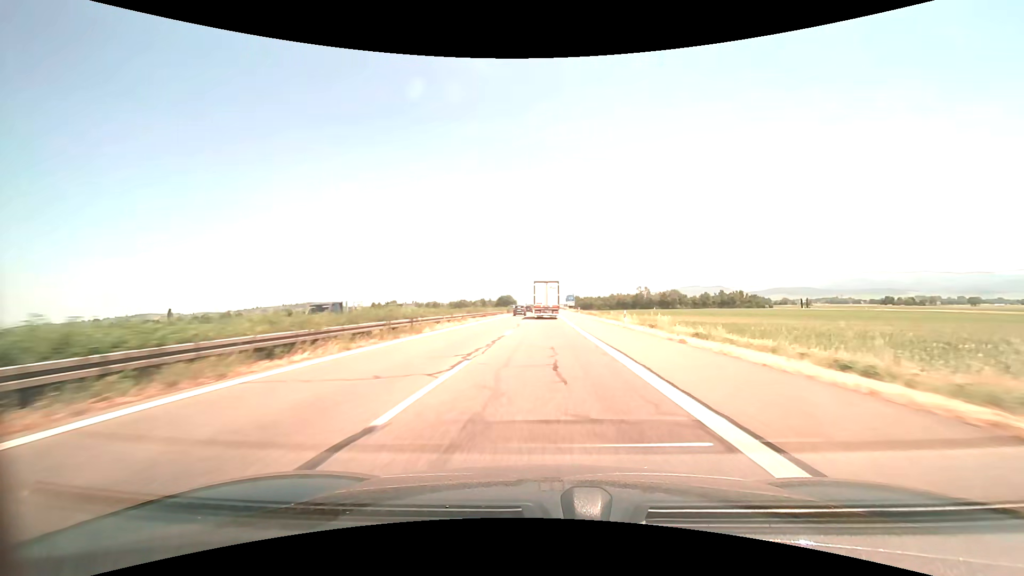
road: motorway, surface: asphalt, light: Day
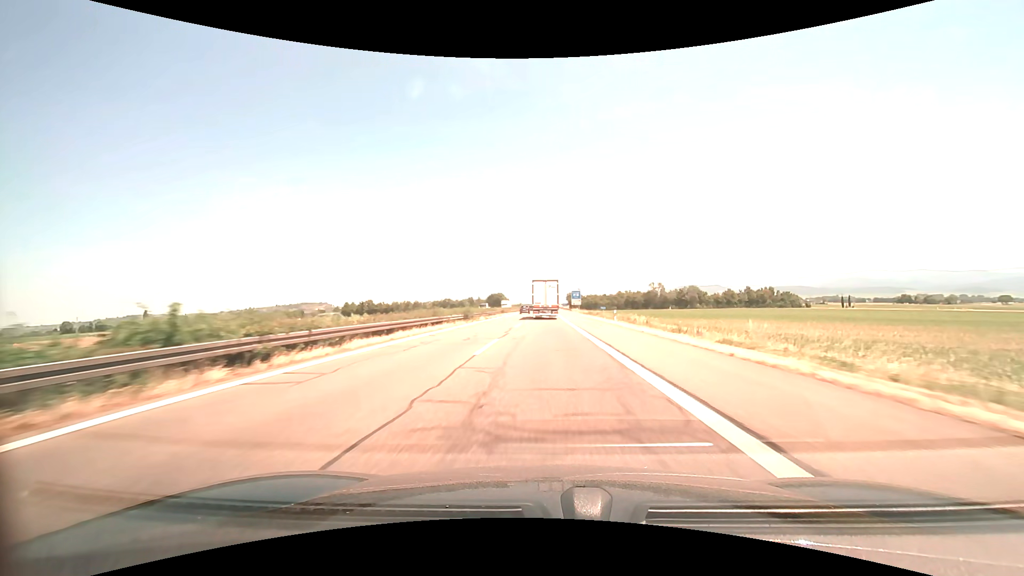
(+0.2, +45.5) m; 0°
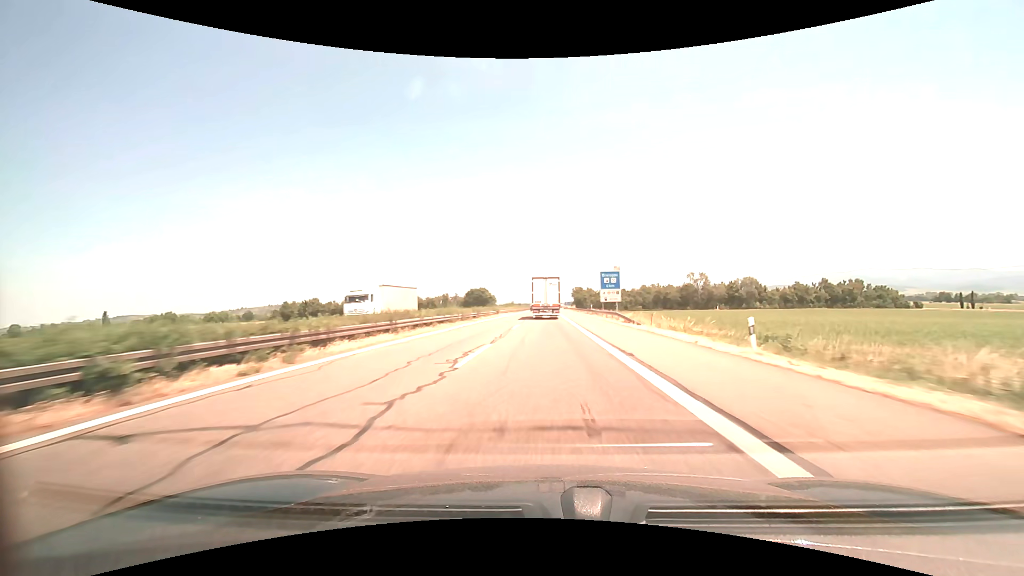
(+0.1, +75.1) m; 0°
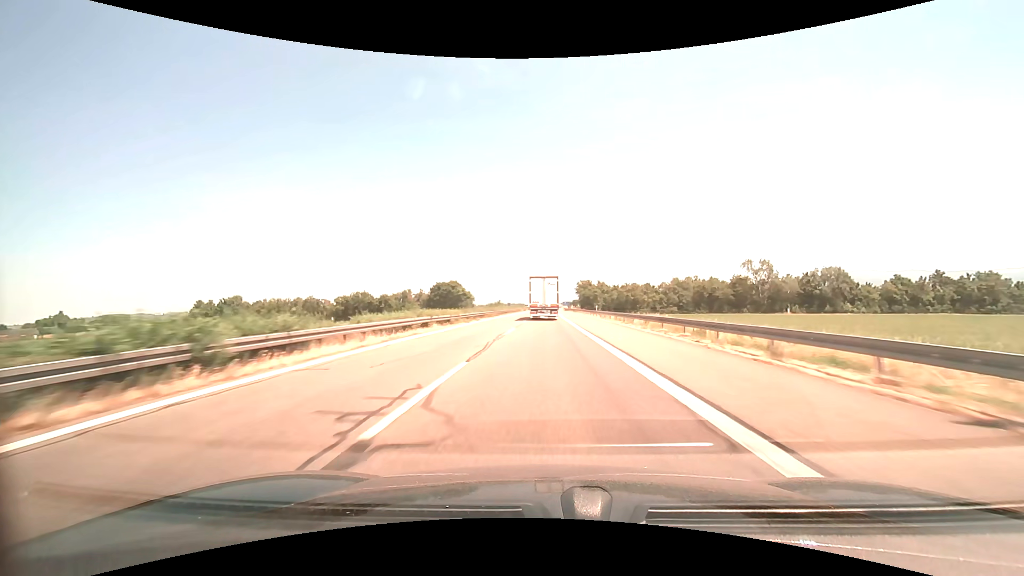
(+0.2, +59.2) m; +1°
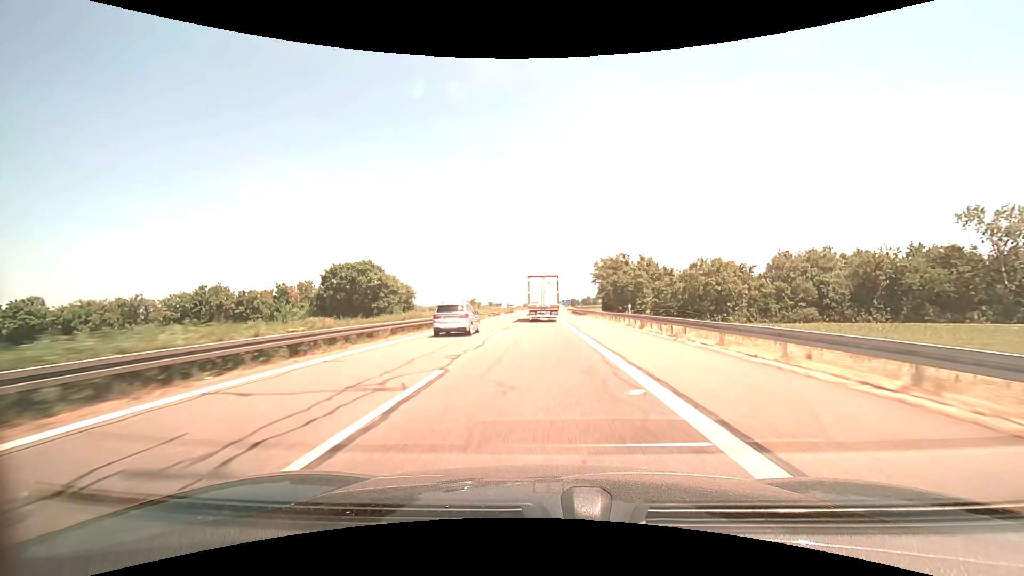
(+0.6, +73.4) m; +1°
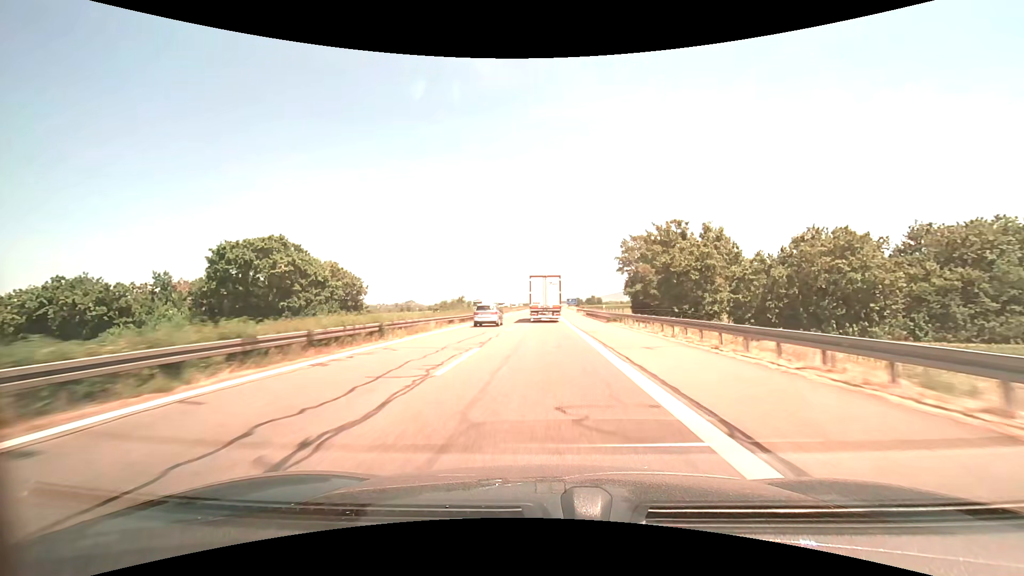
(-0.1, +29.1) m; 0°
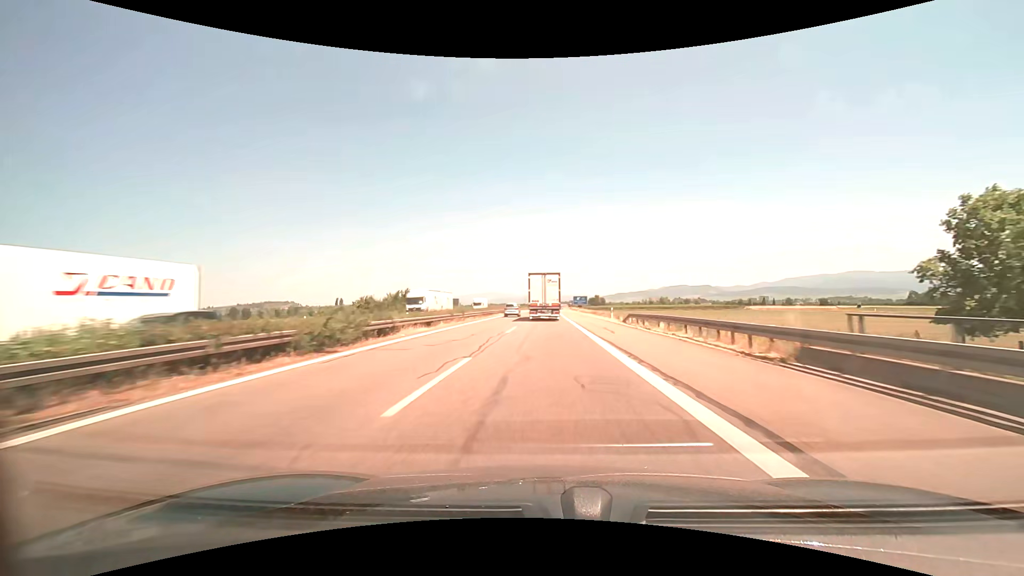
(+0.1, +57.5) m; 0°
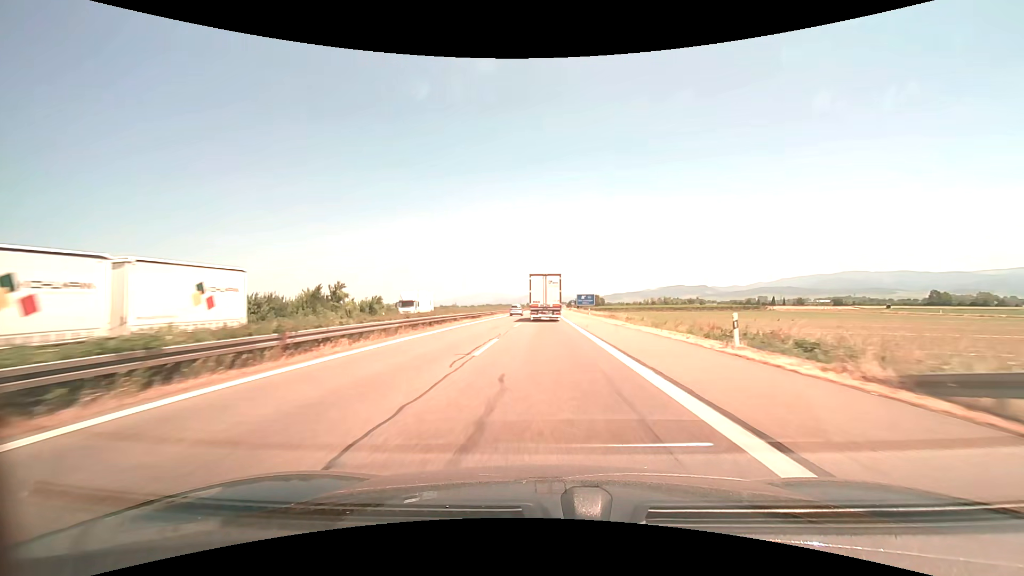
(+0.1, +28.4) m; 0°
(0, +10) (0, +20) (0, +30) (0, +40) (0, +50) (0, +60) (0, +70) (0, +80) (0, +90) (+1, +100) m
